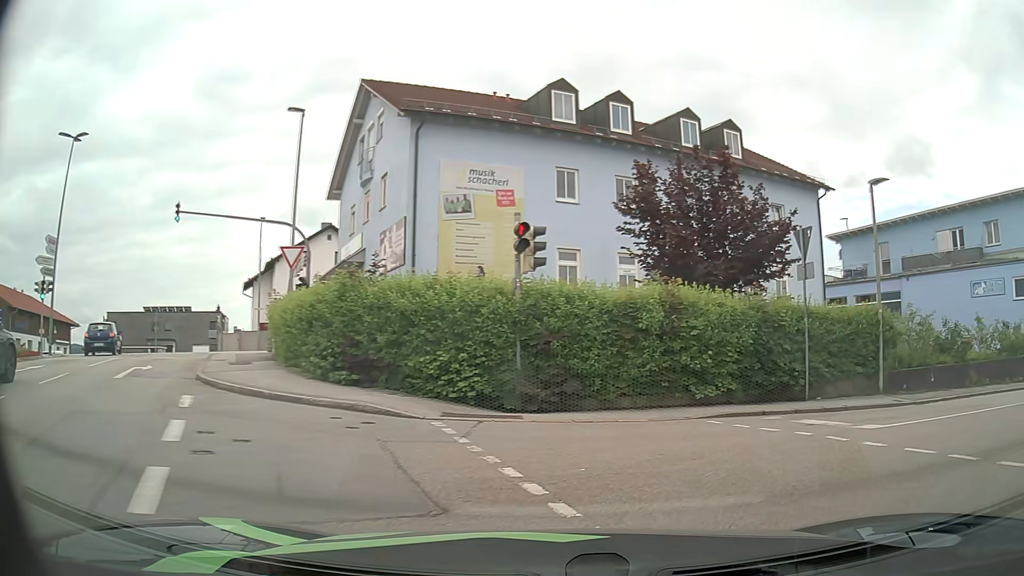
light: Day
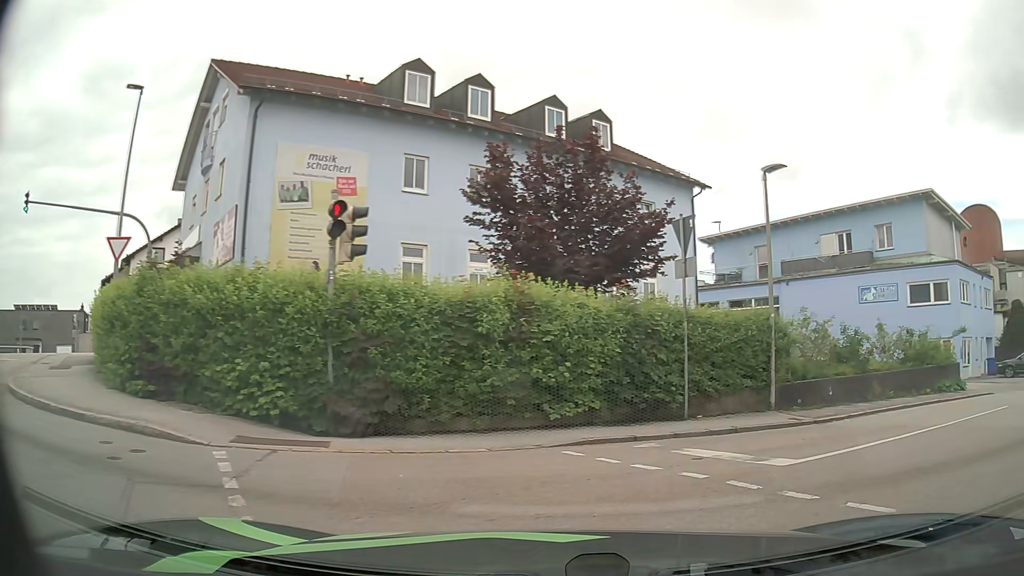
(+0.3, +2.3) m; +14°
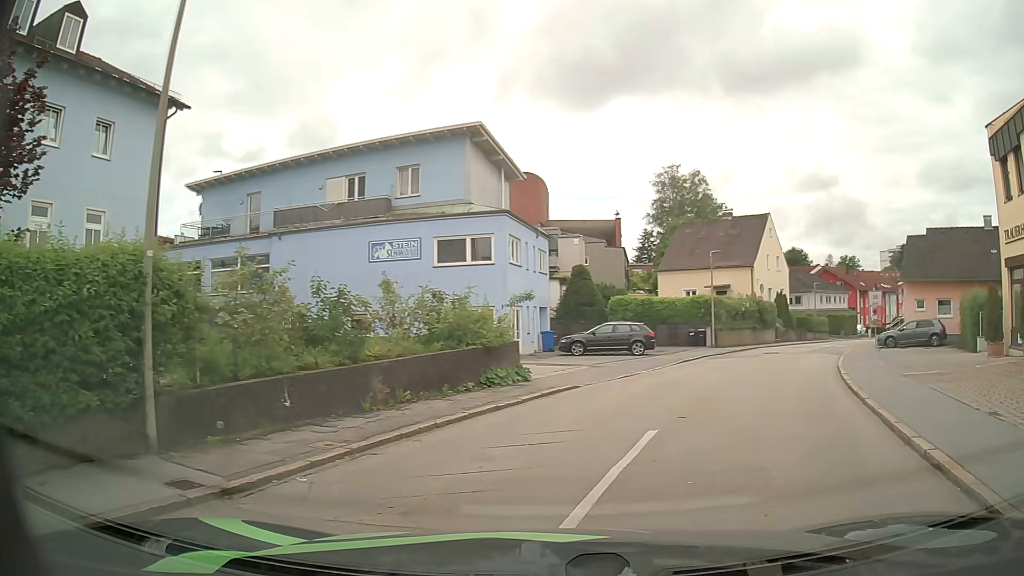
(+2.7, +7.1) m; +41°
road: residential
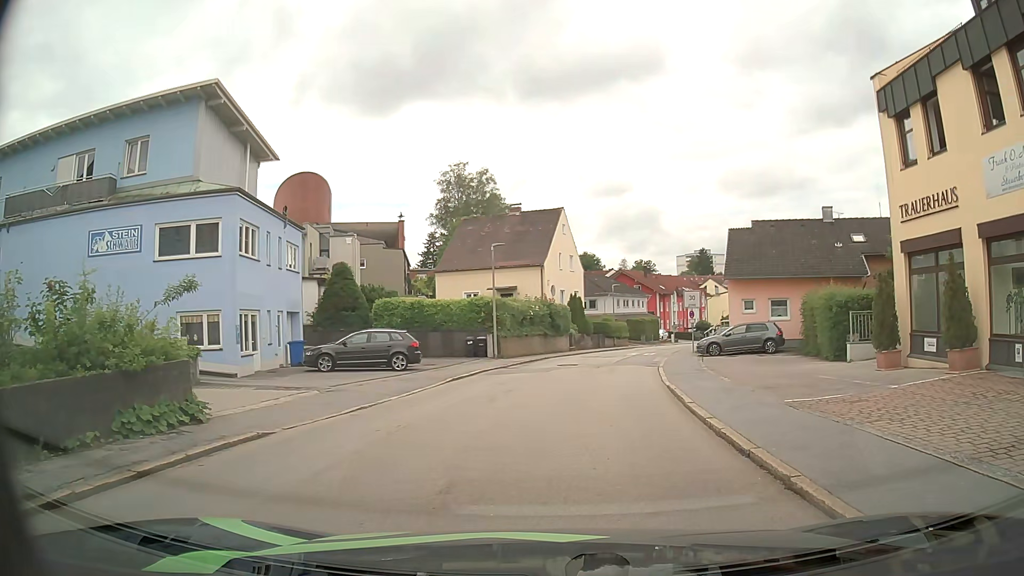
(+1.2, +5.8) m; +18°
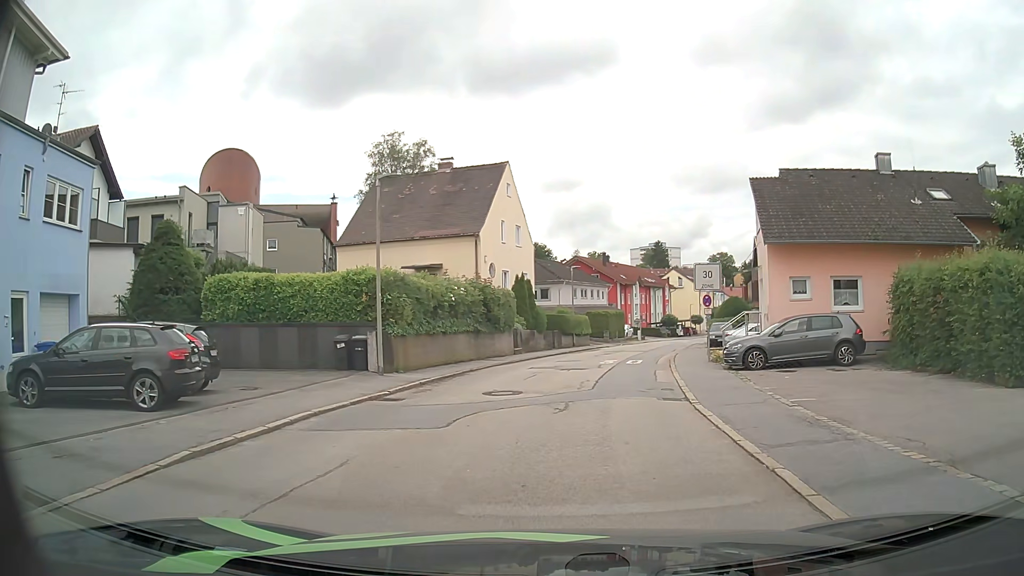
(+0.7, +13.2) m; +5°
(0, +10) (+1, +20) (+3, +30) (+6, +39) (+9, +49) (+12, +59) (+15, +68) (+18, +78) (+21, +87) (+25, +96) m
